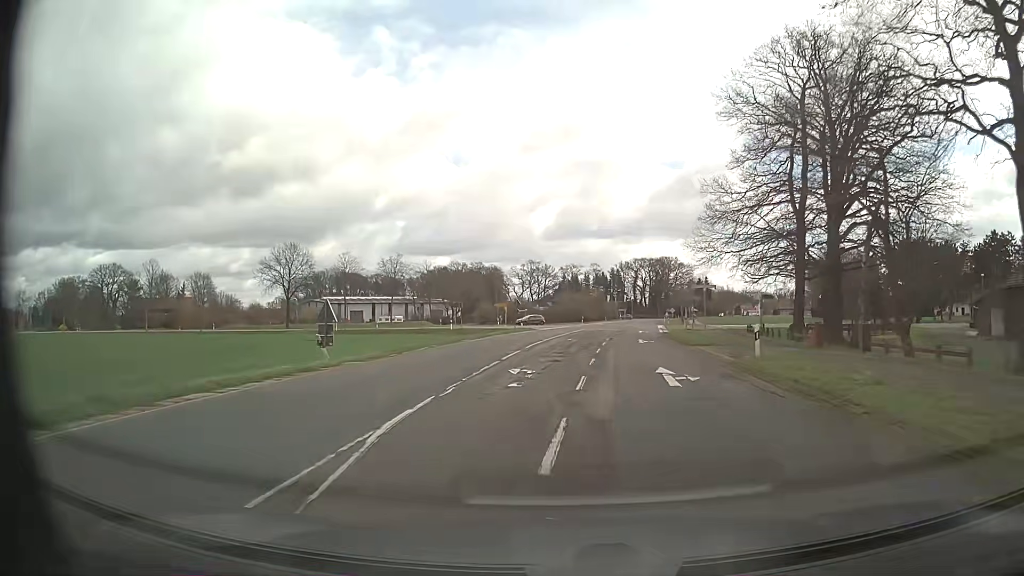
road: secondary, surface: asphalt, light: Day
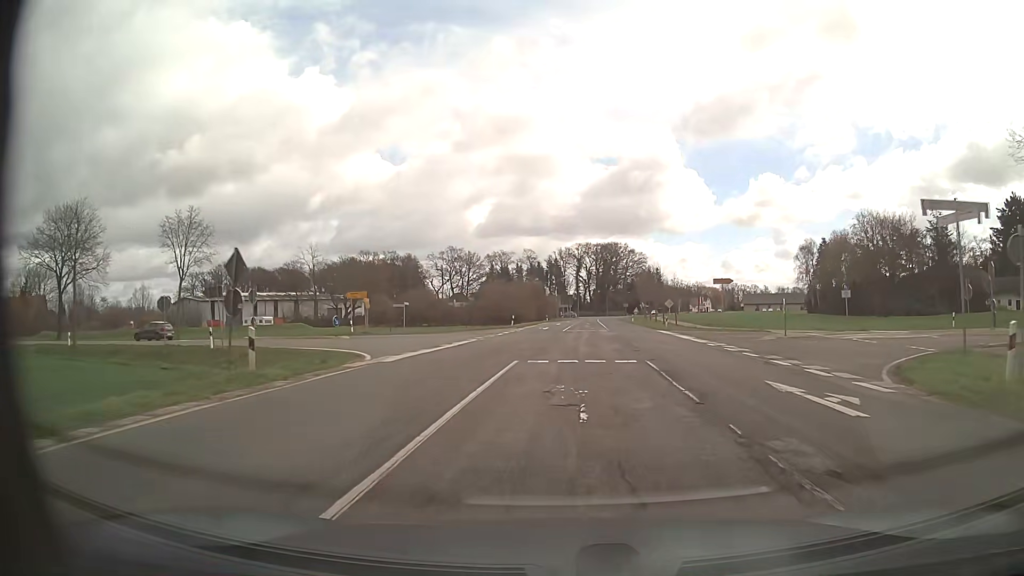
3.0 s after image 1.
(+1.5, +44.4) m; +5°
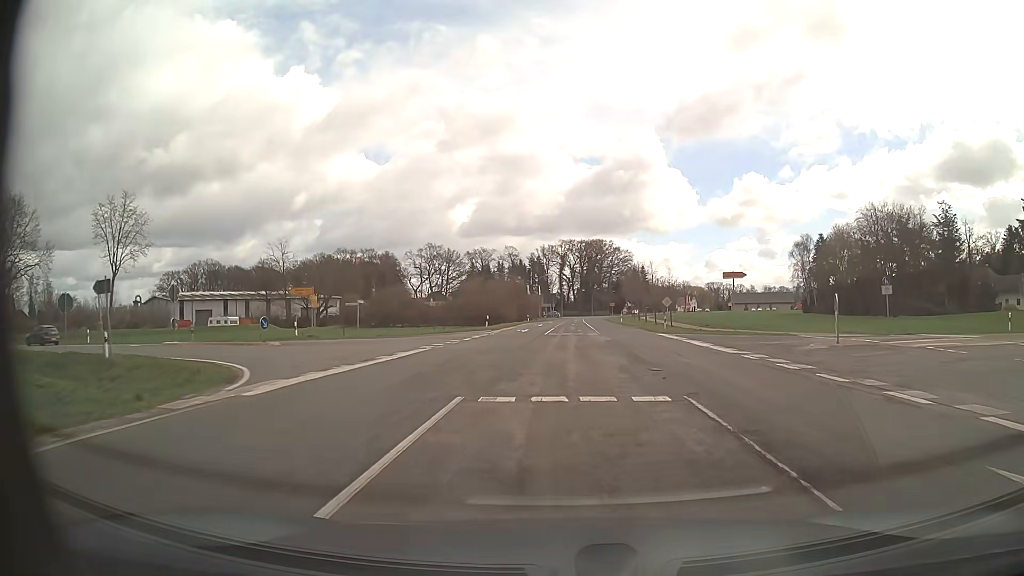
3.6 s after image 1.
(+0.1, +7.7) m; +2°
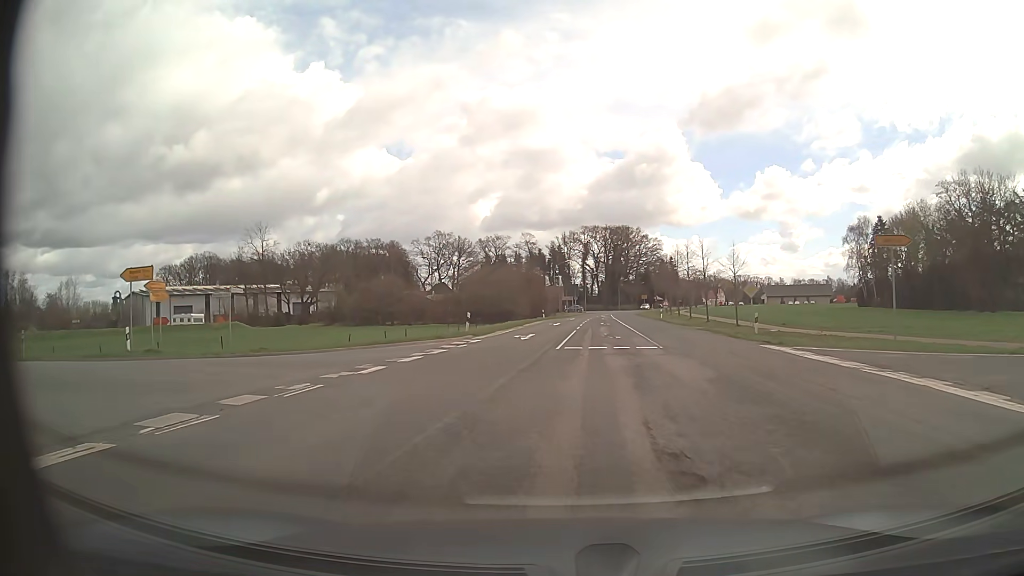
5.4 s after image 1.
(0.0, +18.7) m; -2°
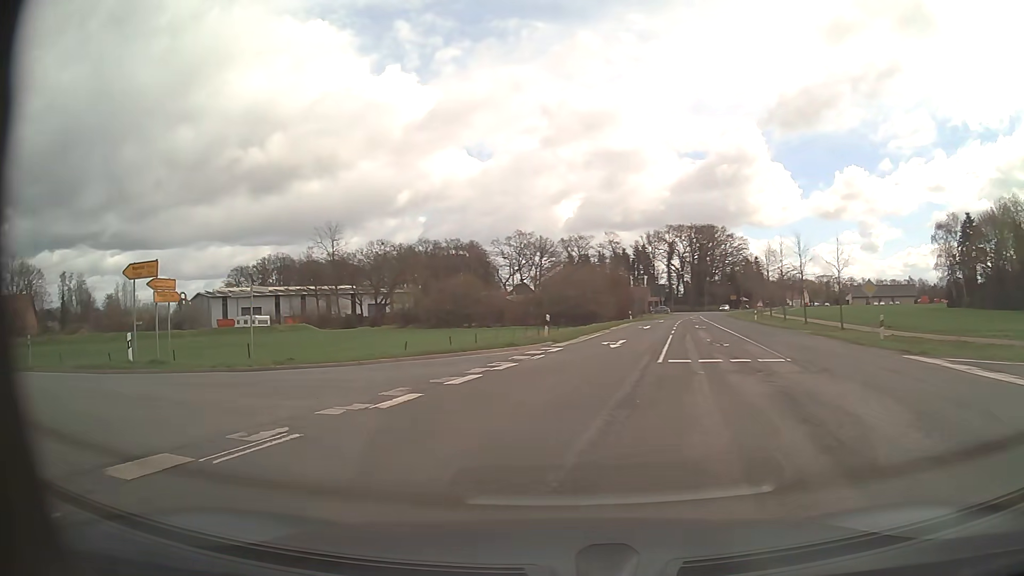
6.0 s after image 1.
(-0.2, +4.5) m; -7°
